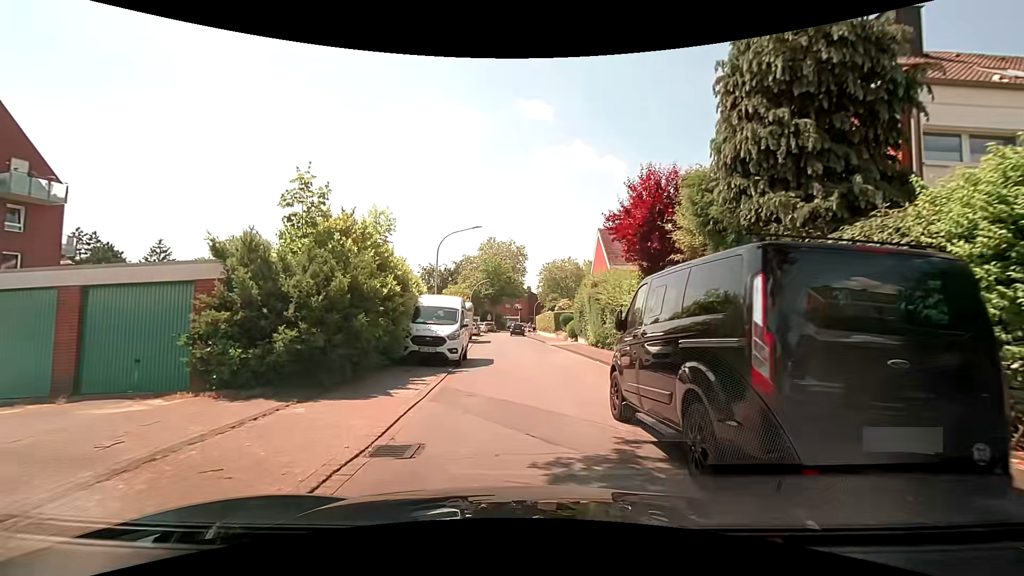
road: residential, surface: paved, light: Day
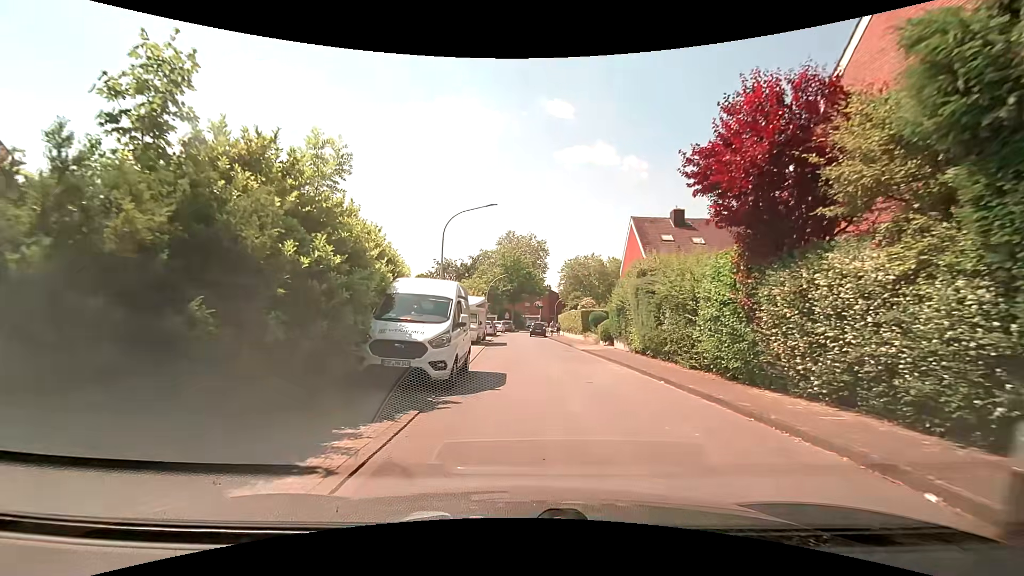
(-0.1, +6.1) m; -3°
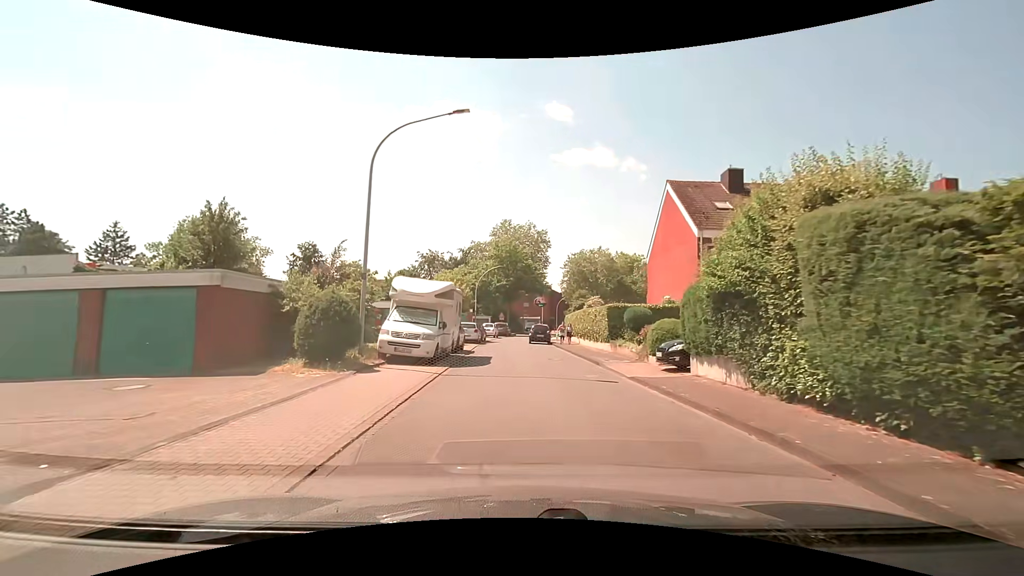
(+0.3, +12.7) m; +1°
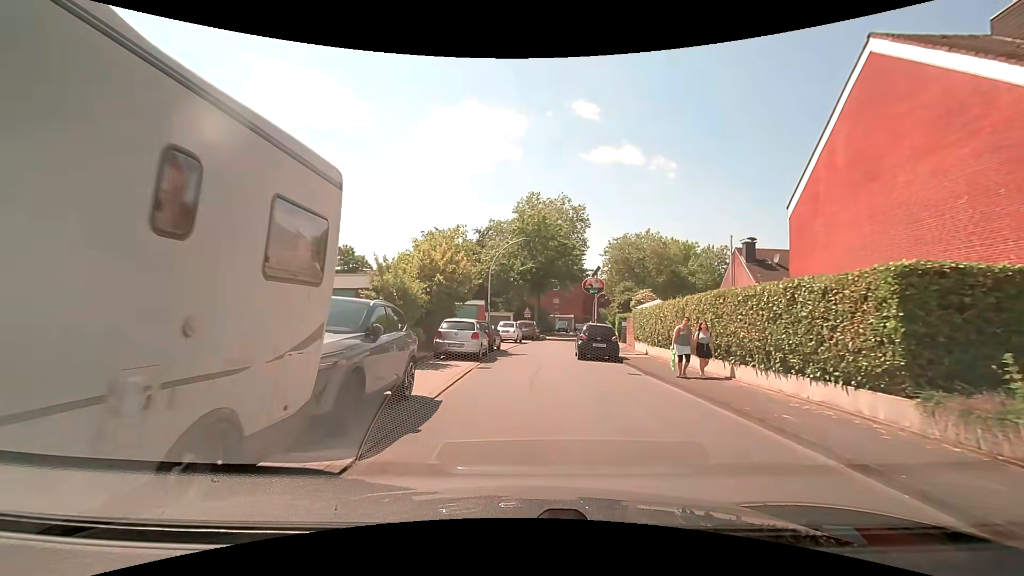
(-0.4, +17.3) m; -3°
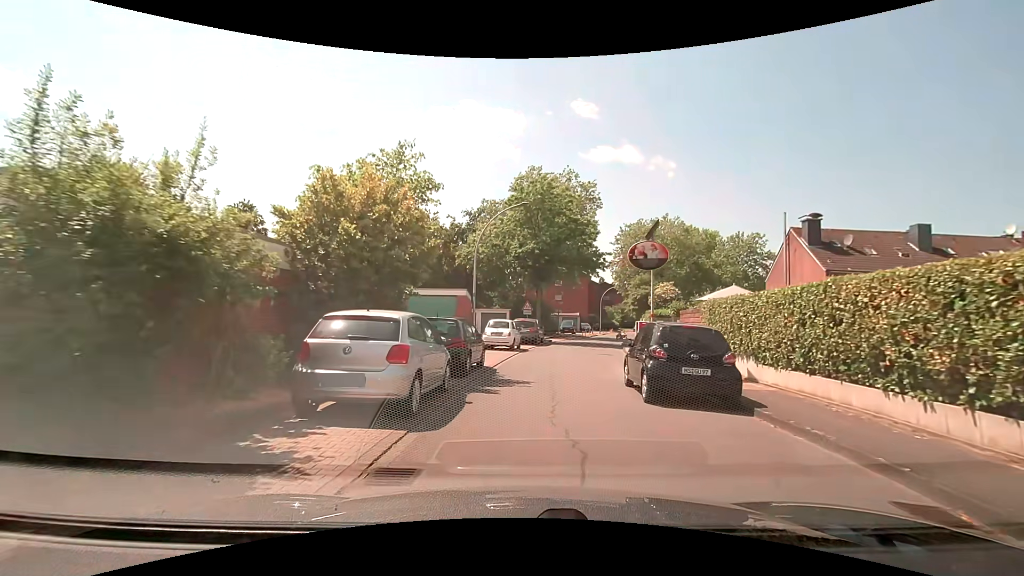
(+0.1, +10.9) m; +1°
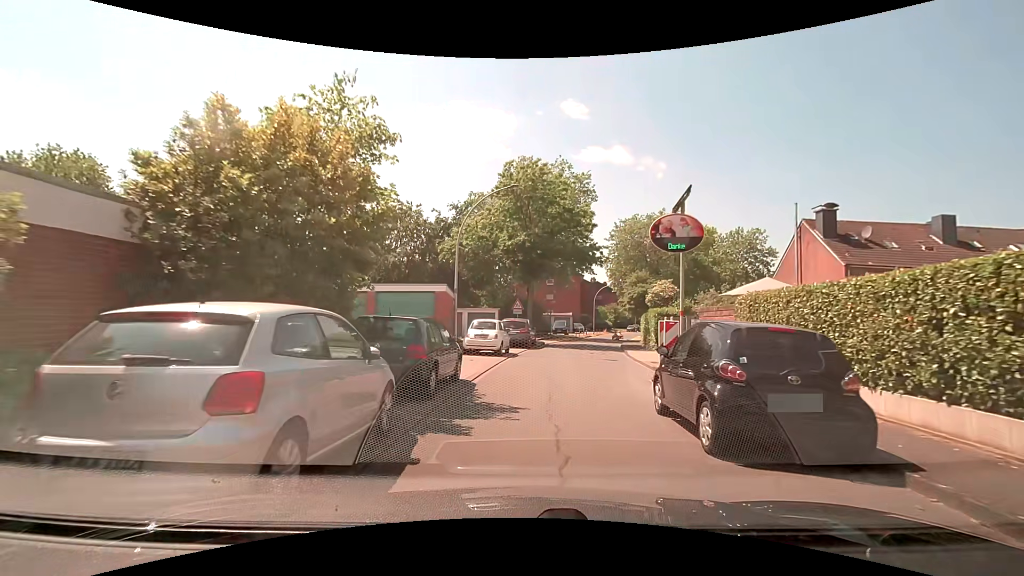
(0.0, +3.5) m; +1°
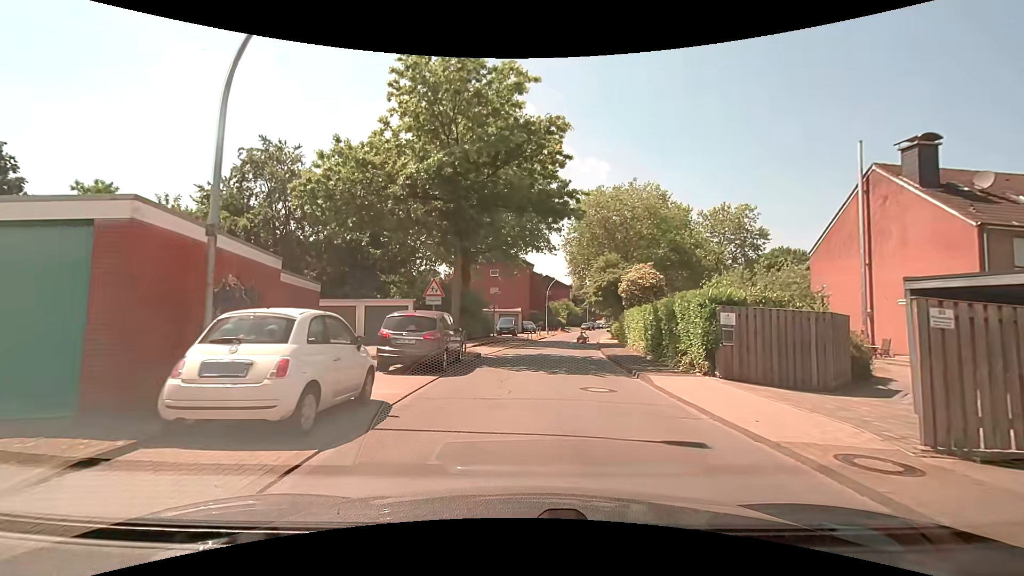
(+0.7, +14.8) m; +5°
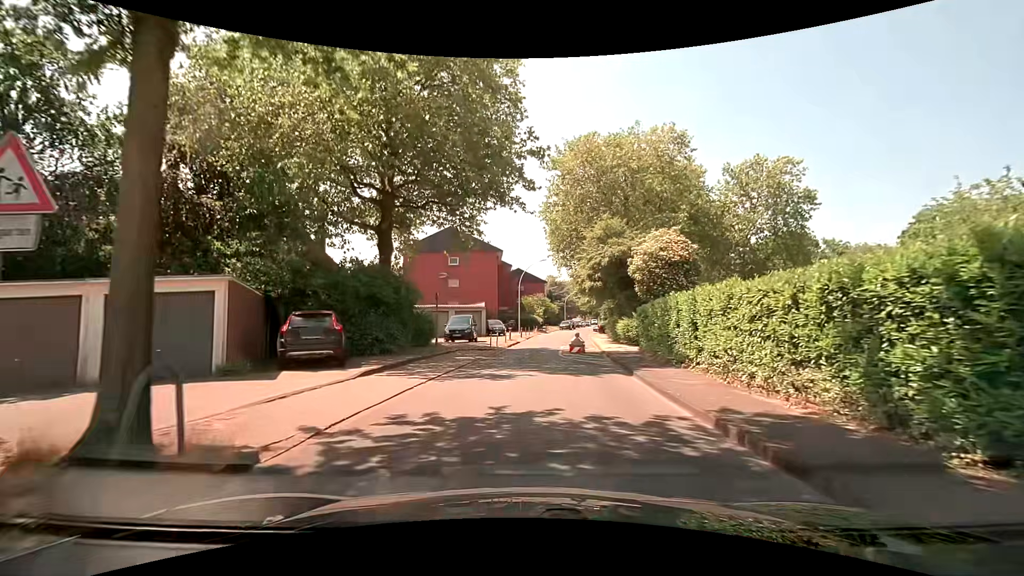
(+0.9, +15.3) m; +4°
